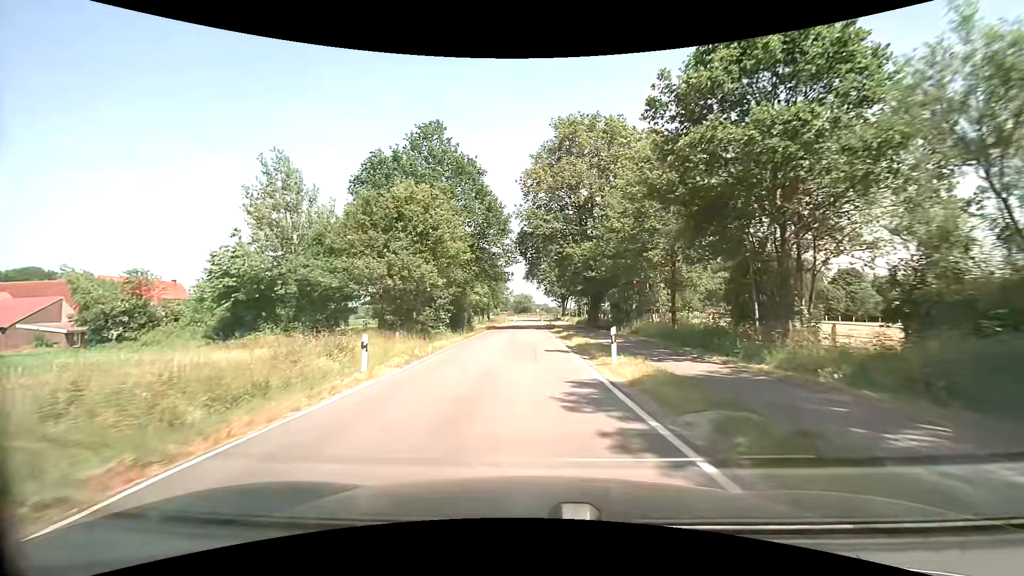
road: tertiary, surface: asphalt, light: Day
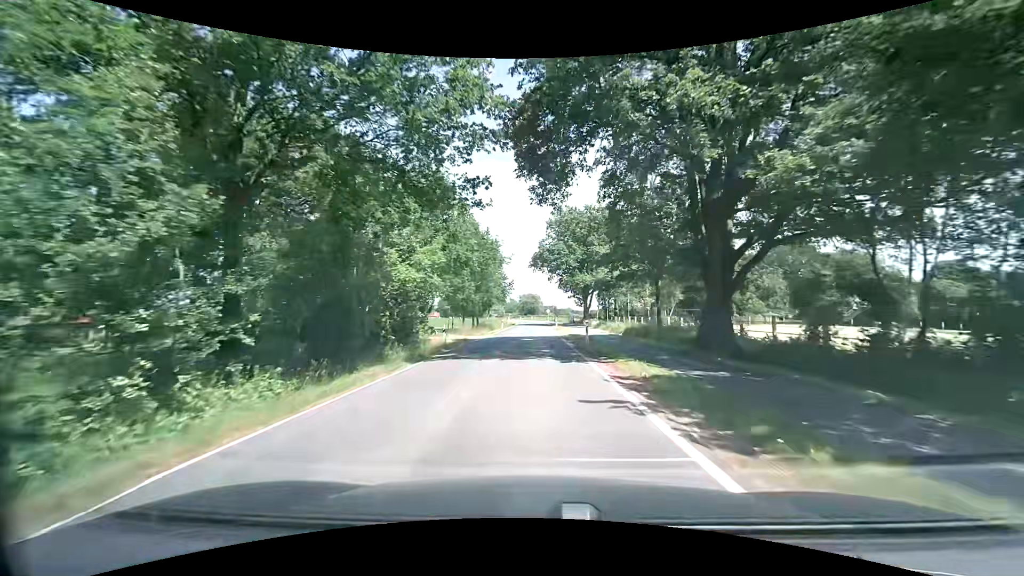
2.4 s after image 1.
(-0.3, +30.9) m; 0°
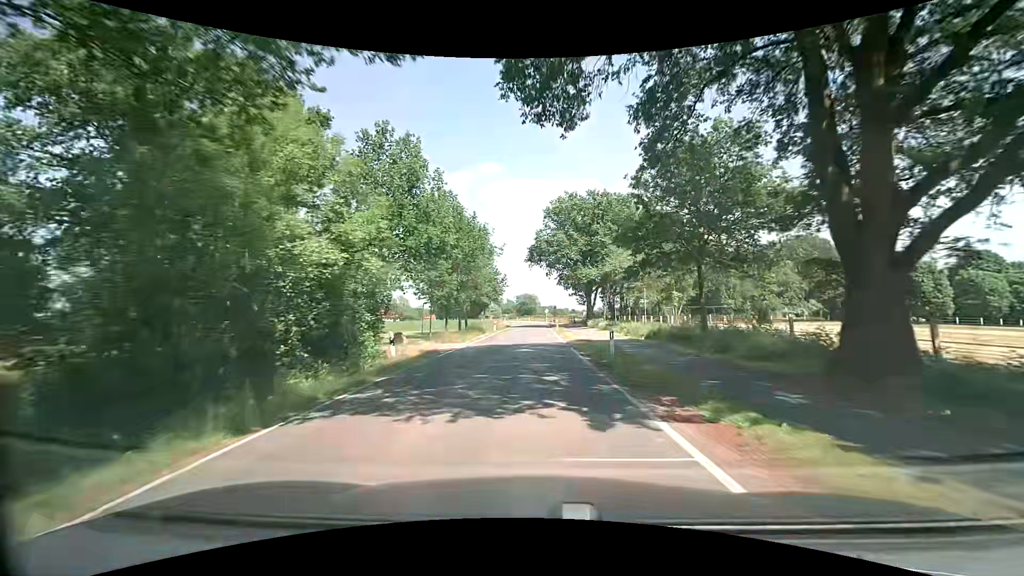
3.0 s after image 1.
(0.0, +8.5) m; -1°
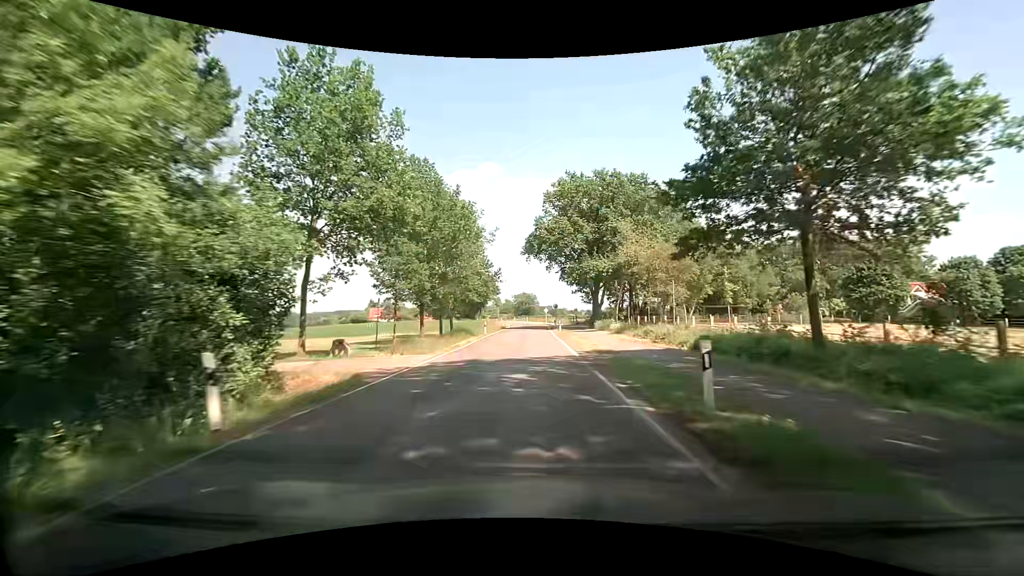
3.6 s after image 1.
(+0.1, +8.9) m; +1°
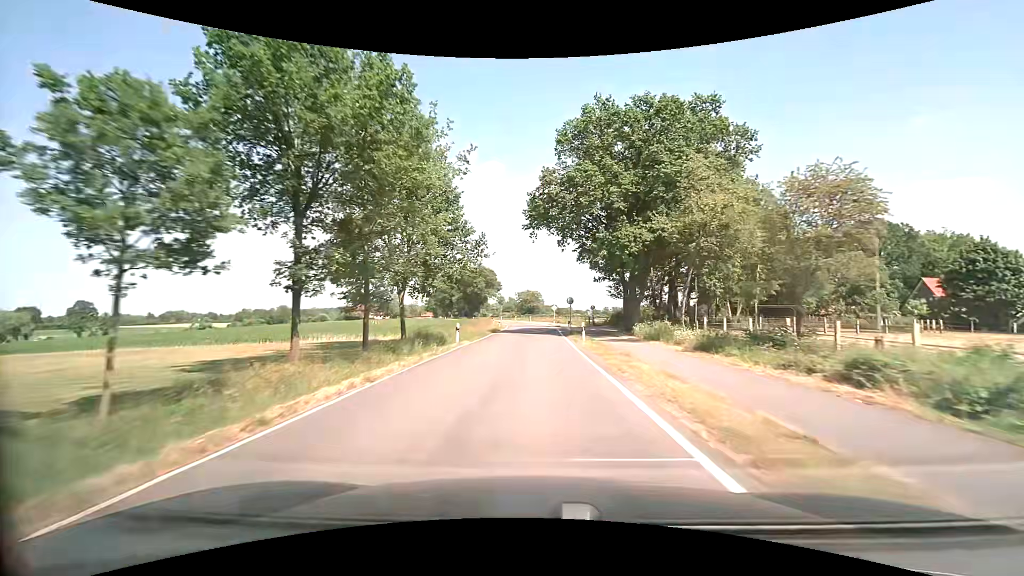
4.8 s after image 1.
(-0.2, +18.4) m; -1°
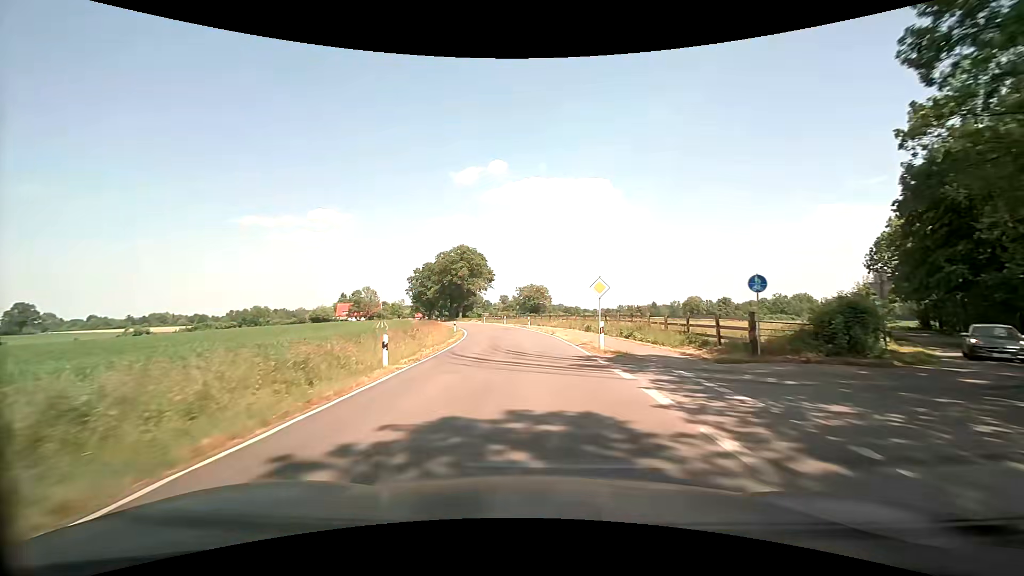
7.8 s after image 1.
(+0.4, +48.4) m; -1°
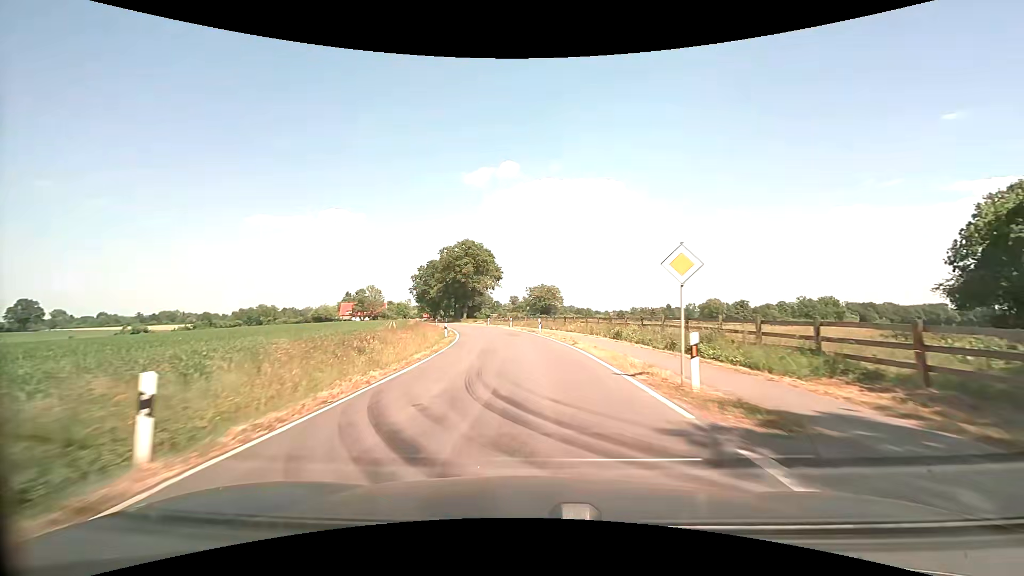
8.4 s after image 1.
(0.0, +9.9) m; -1°
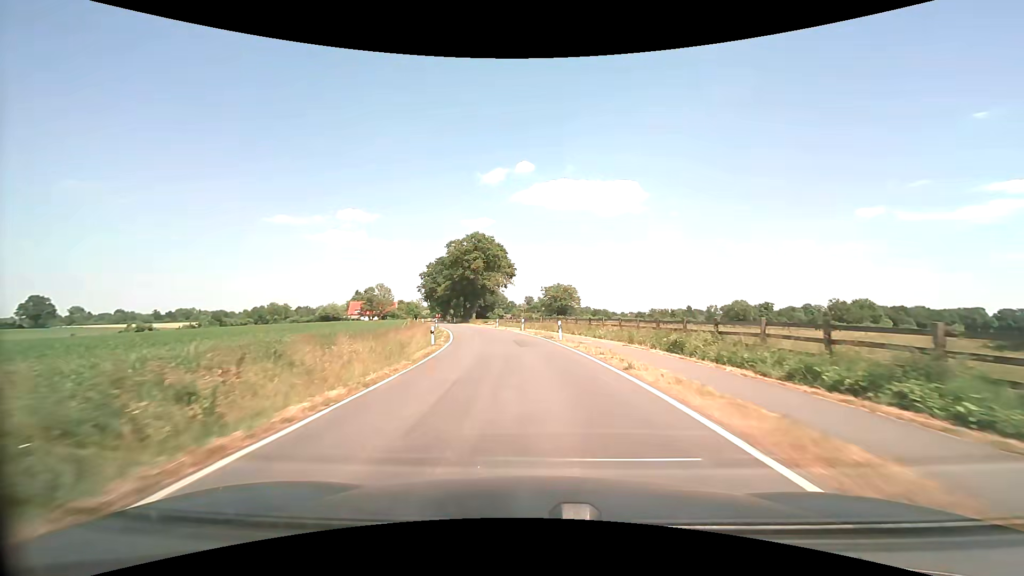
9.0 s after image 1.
(-0.1, +9.9) m; -2°
(0, +10) (-1, +20) (-2, +30) (-3, +40) (-5, +50) (-7, +59) (-9, +69) (-12, +79) (-14, +89) (-17, +98) m
